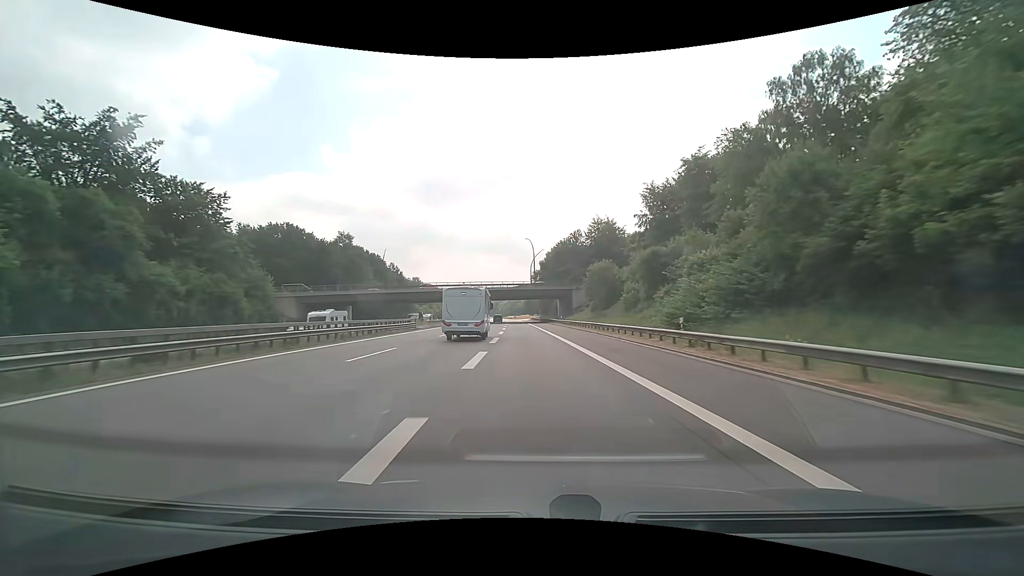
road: motorway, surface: asphalt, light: Day
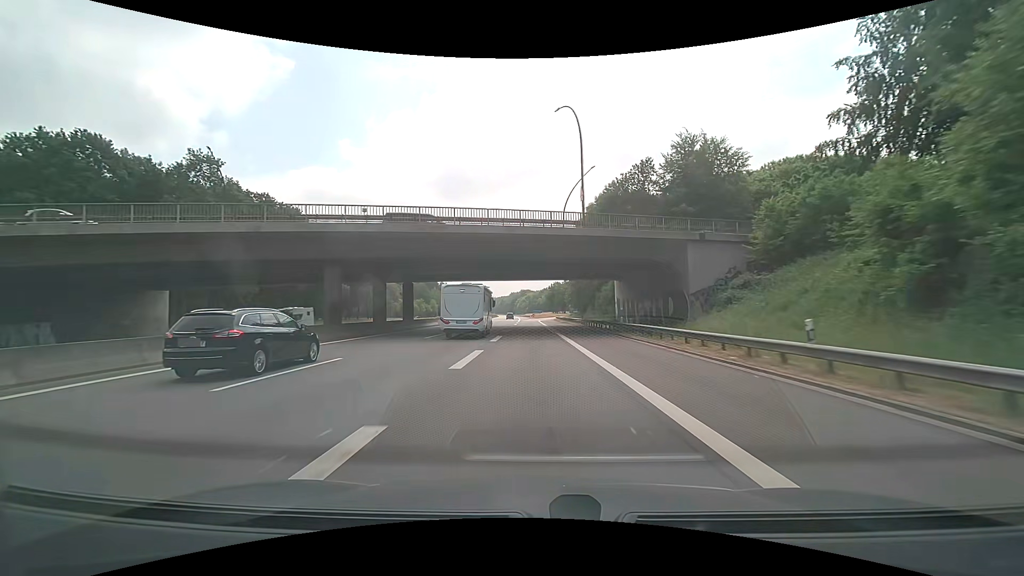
(-1.7, +60.7) m; -3°
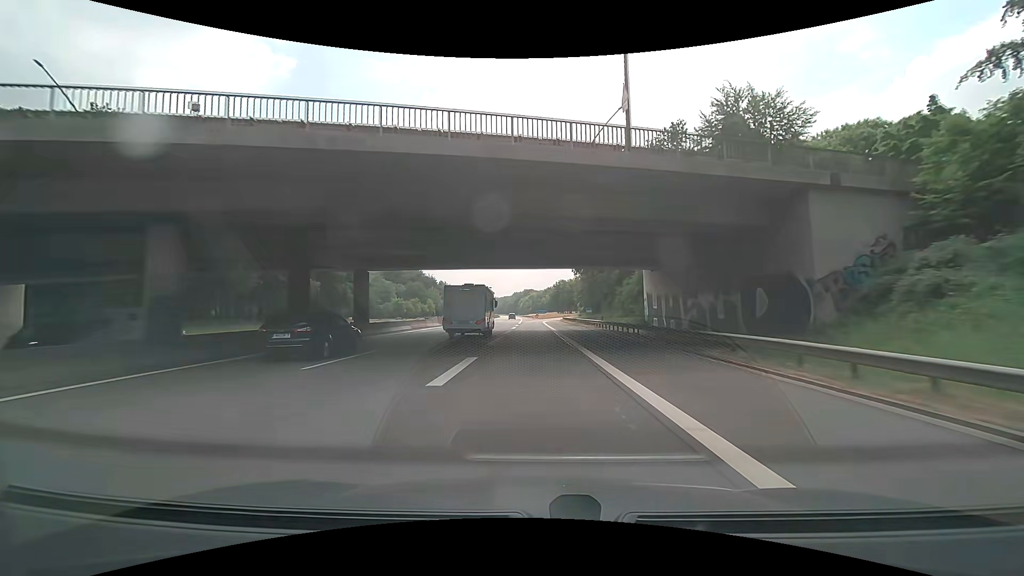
(0.0, +14.7) m; 0°
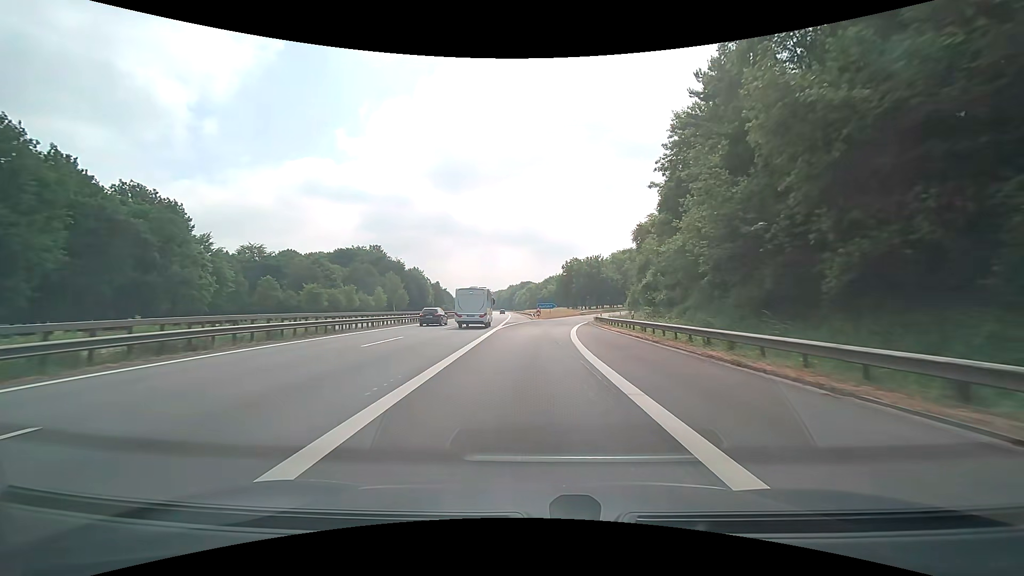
(+0.3, +66.3) m; 0°
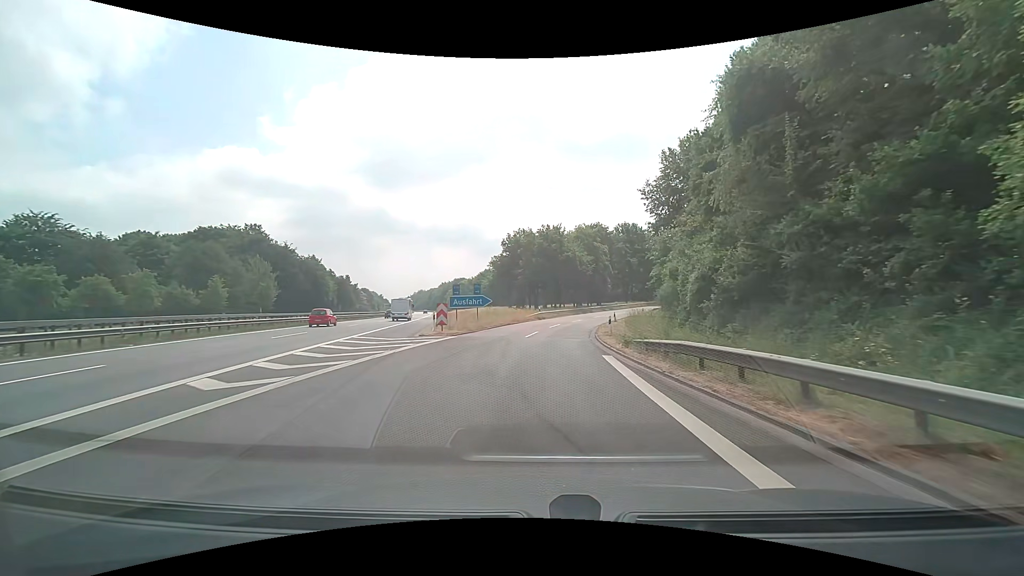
(+1.9, +45.6) m; +7°
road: motorway_link
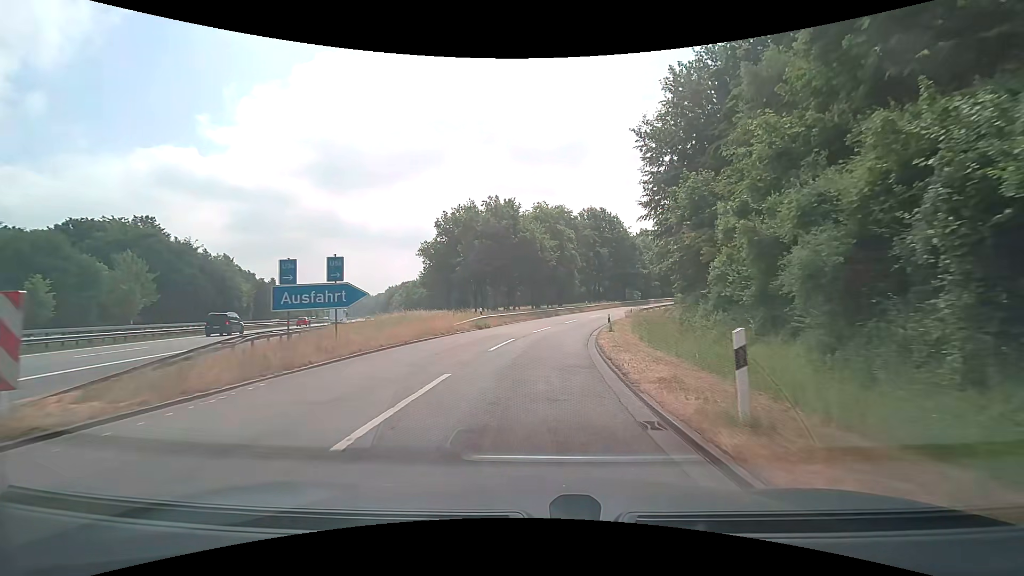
(+0.8, +21.2) m; +4°
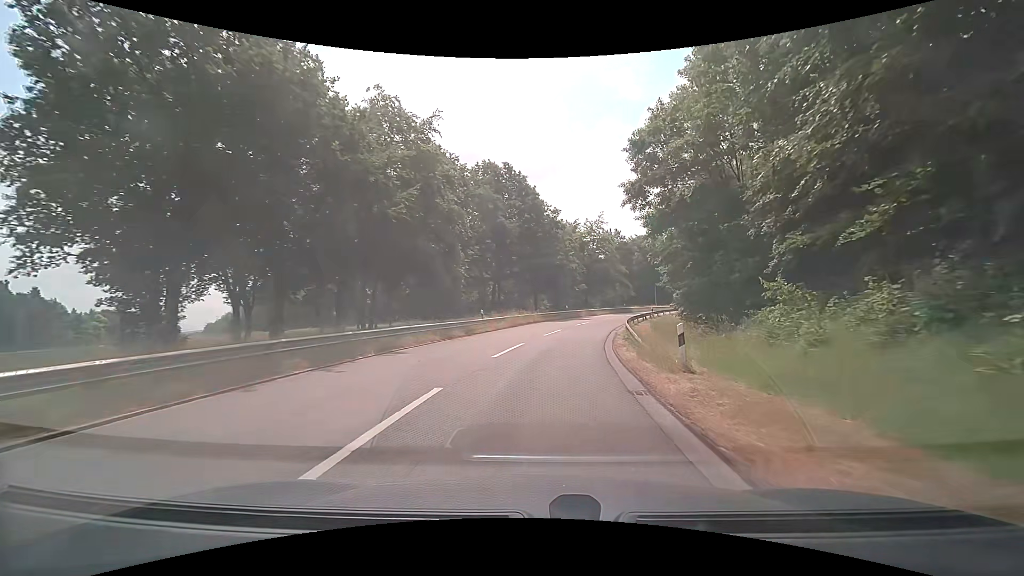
(+3.5, +37.7) m; +12°
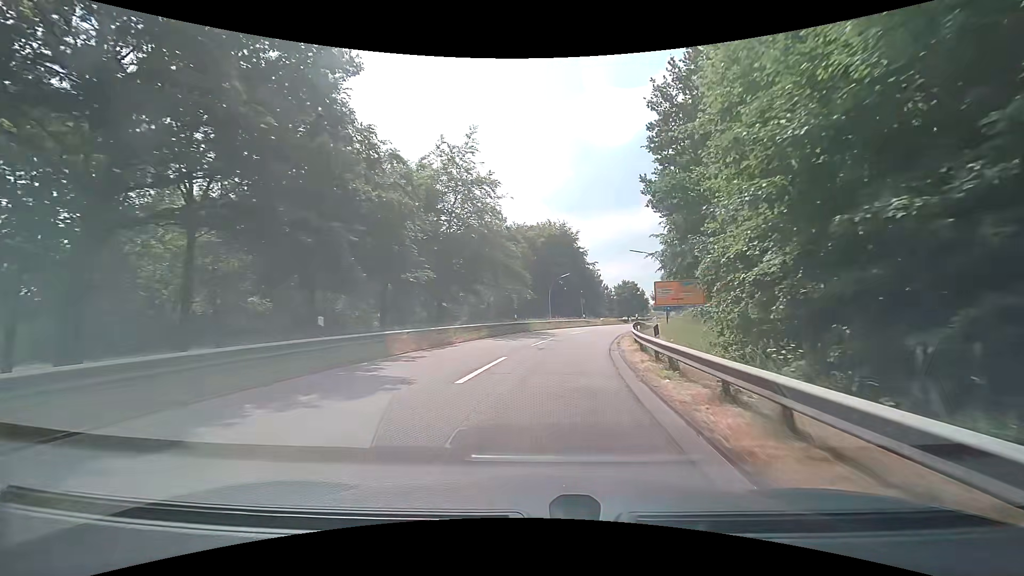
(+5.1, +40.1) m; +14°
(0, +10) (+1, +20) (+3, +30) (+5, +40) (+9, +49) (+12, +58) (+17, +67) (+21, +76) (+26, +85) (+30, +94) m
